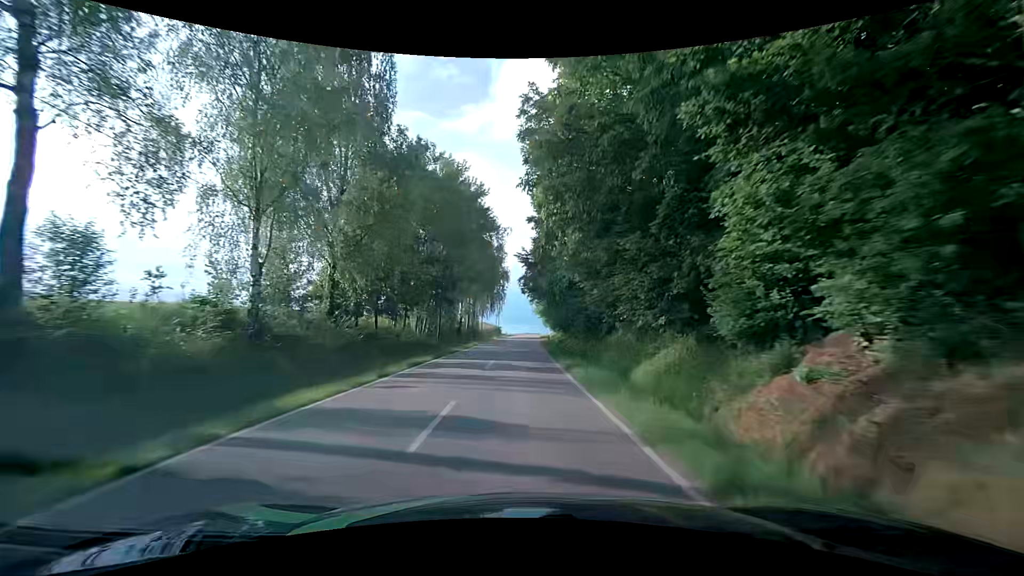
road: tertiary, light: Day
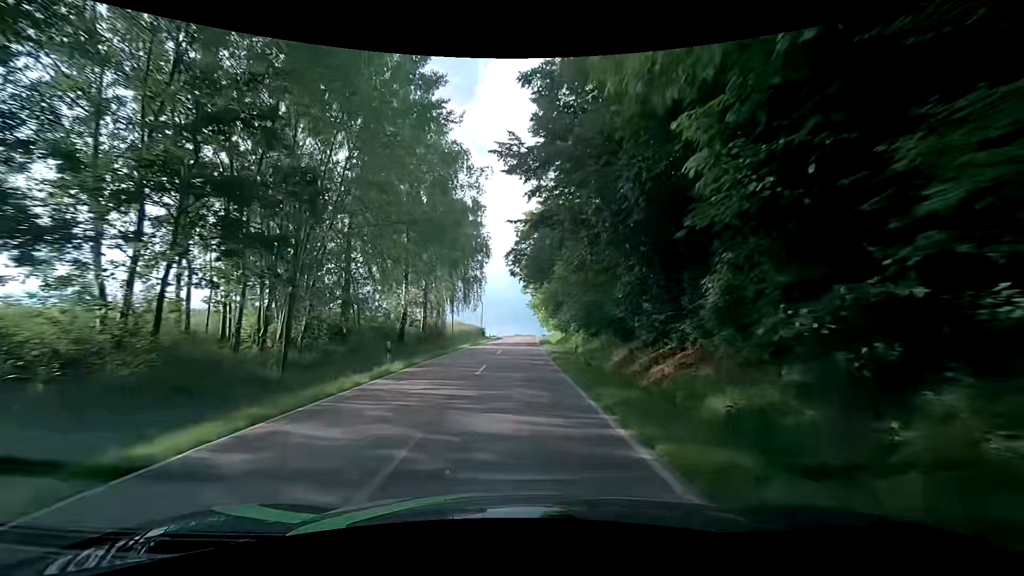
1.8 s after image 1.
(+0.3, +26.7) m; +2°
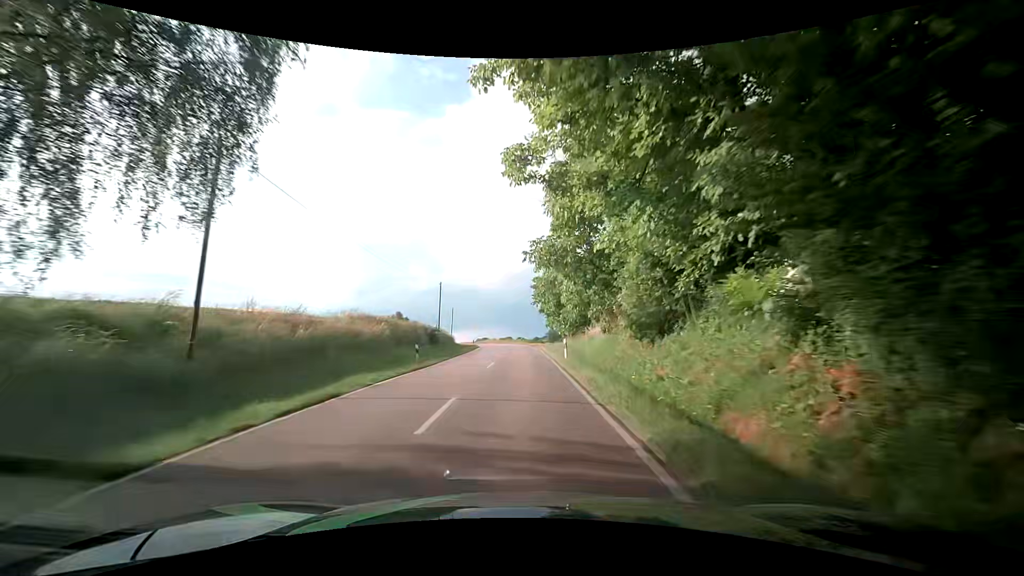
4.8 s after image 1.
(-0.1, +44.7) m; 0°
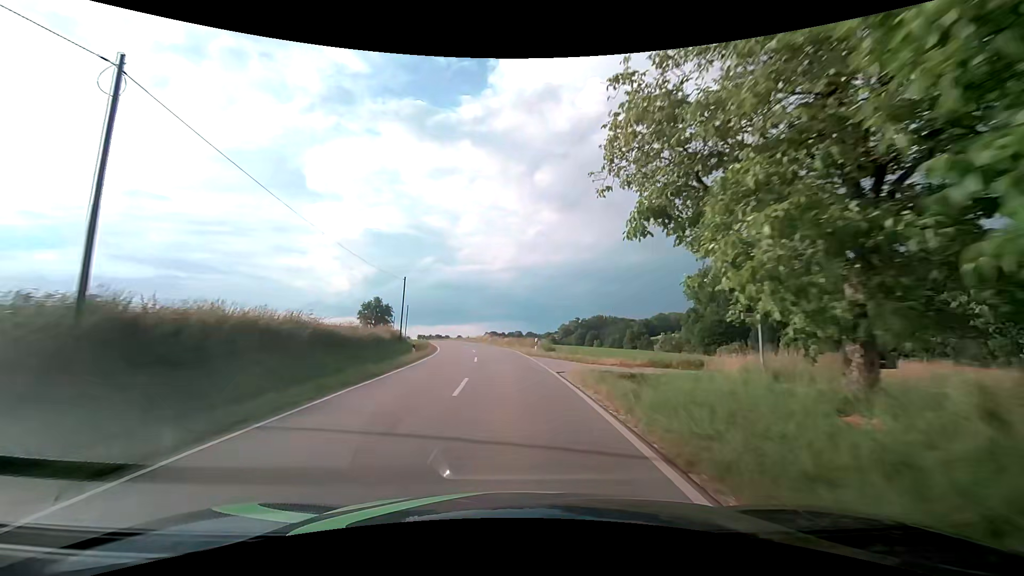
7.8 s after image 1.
(+0.3, +44.6) m; -1°
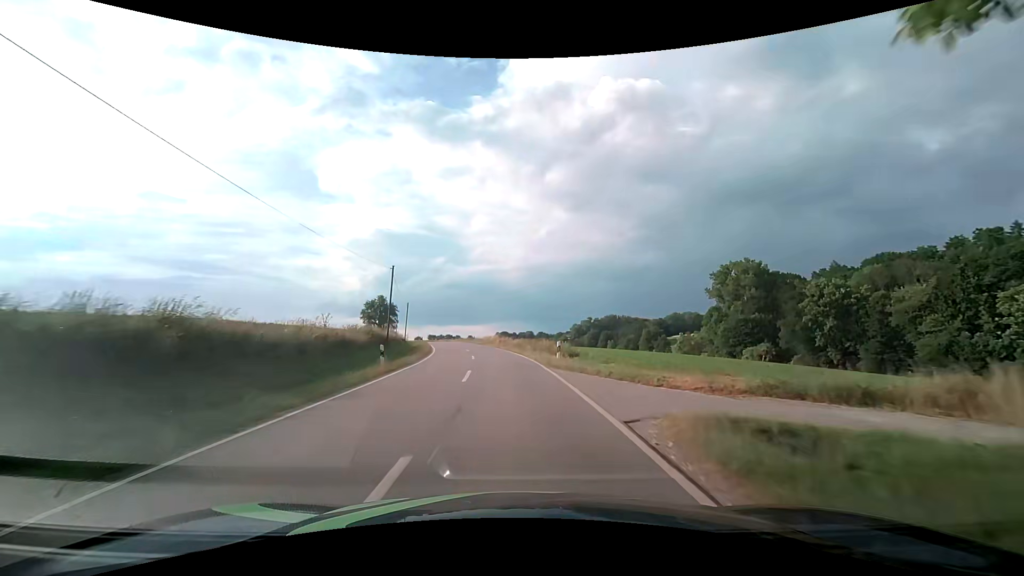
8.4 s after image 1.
(-0.1, +8.9) m; -1°
(0, +10) (0, +20) (-1, +30) (-2, +40) (-4, +50) (-6, +60) (-8, +69) (-10, +79) (-12, +89) (-15, +99) m
